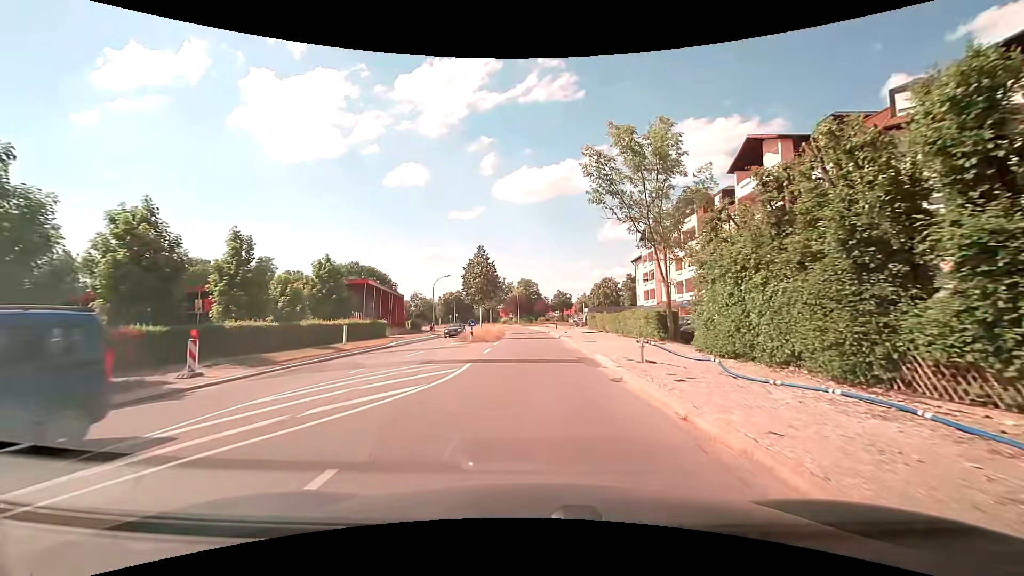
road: secondary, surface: asphalt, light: Day
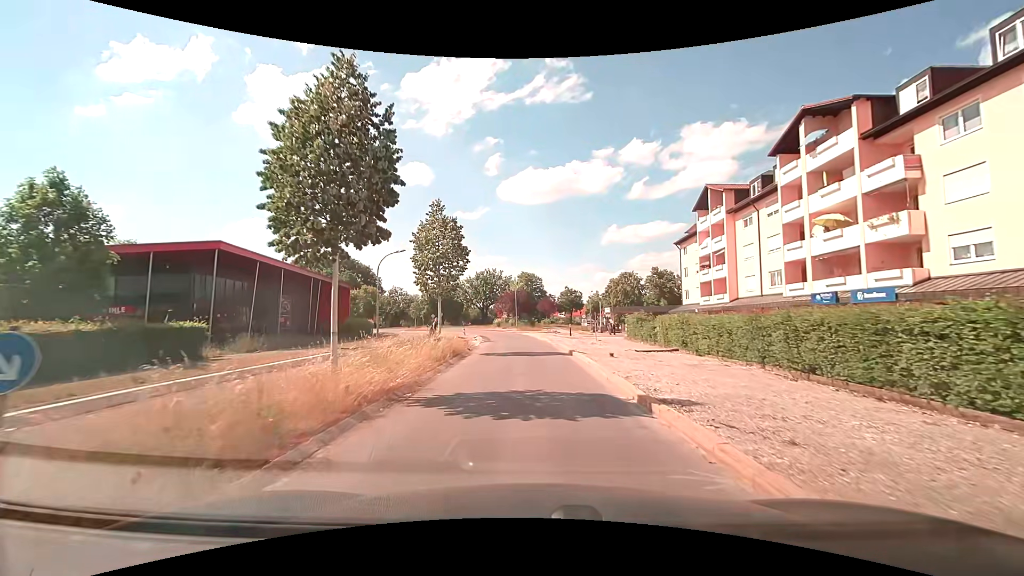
(-0.1, +25.5) m; 0°
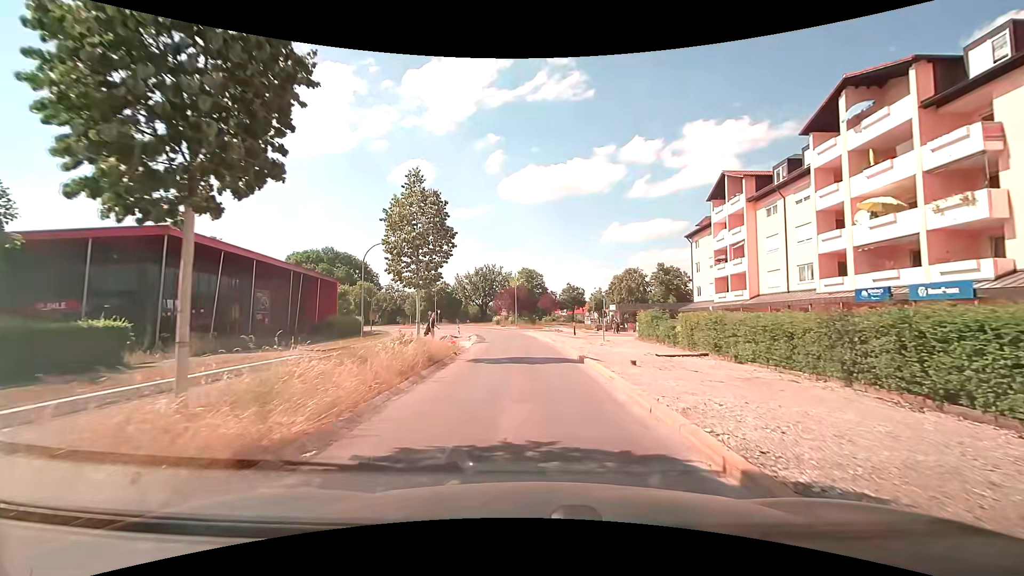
(0.0, +3.9) m; +1°
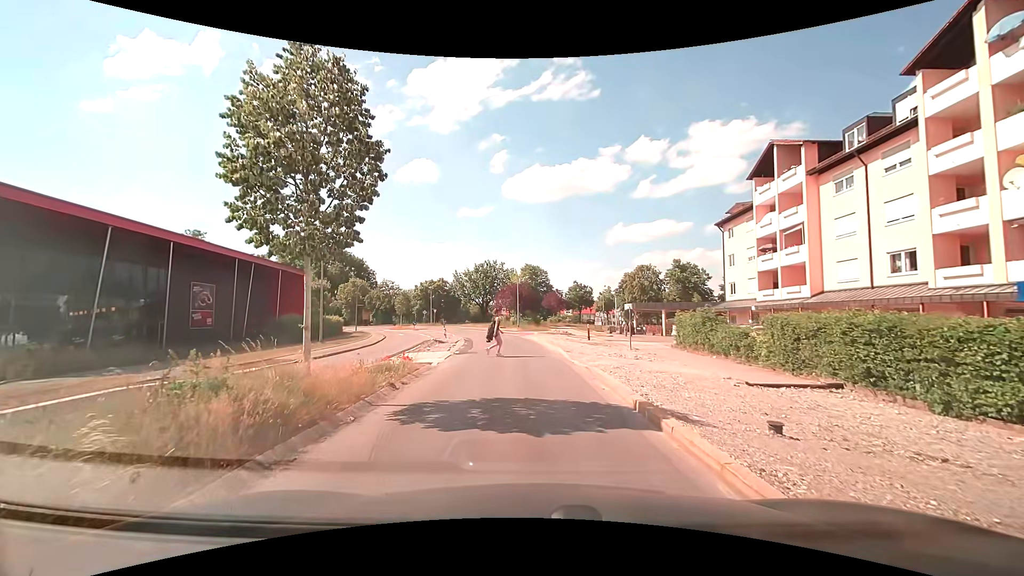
(-0.1, +8.0) m; -2°
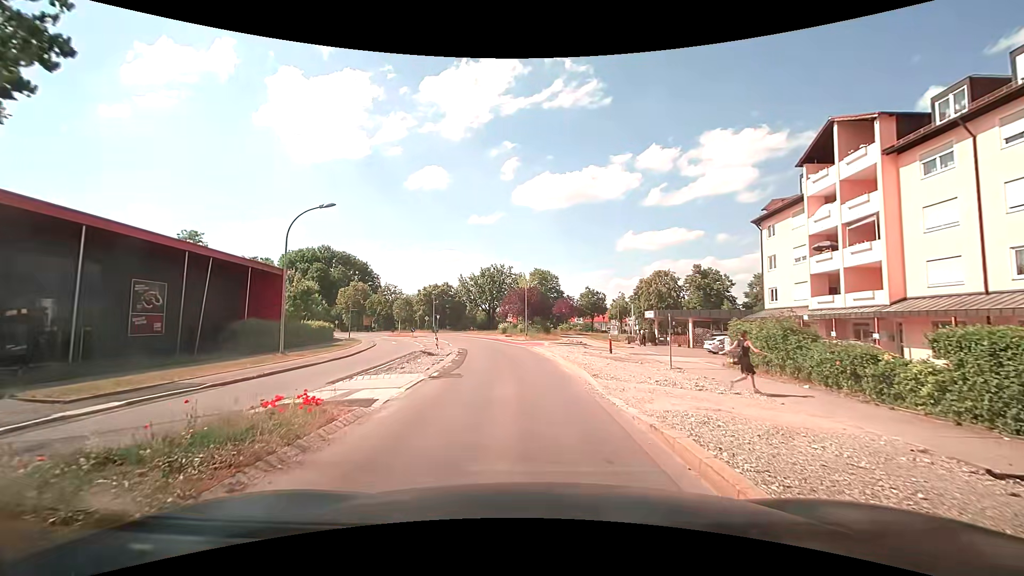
(0.0, +6.2) m; -1°
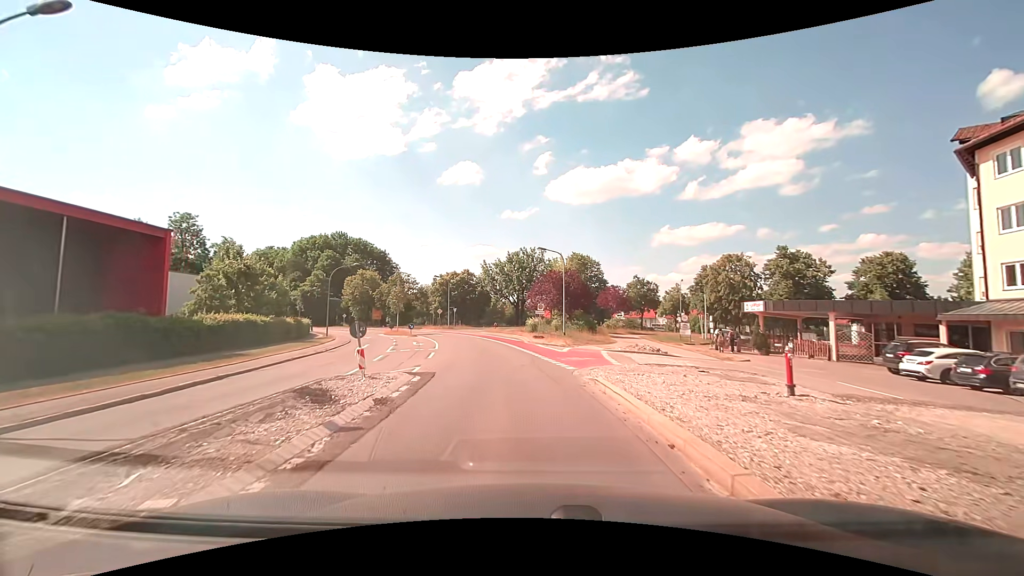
(-0.5, +17.7) m; -3°
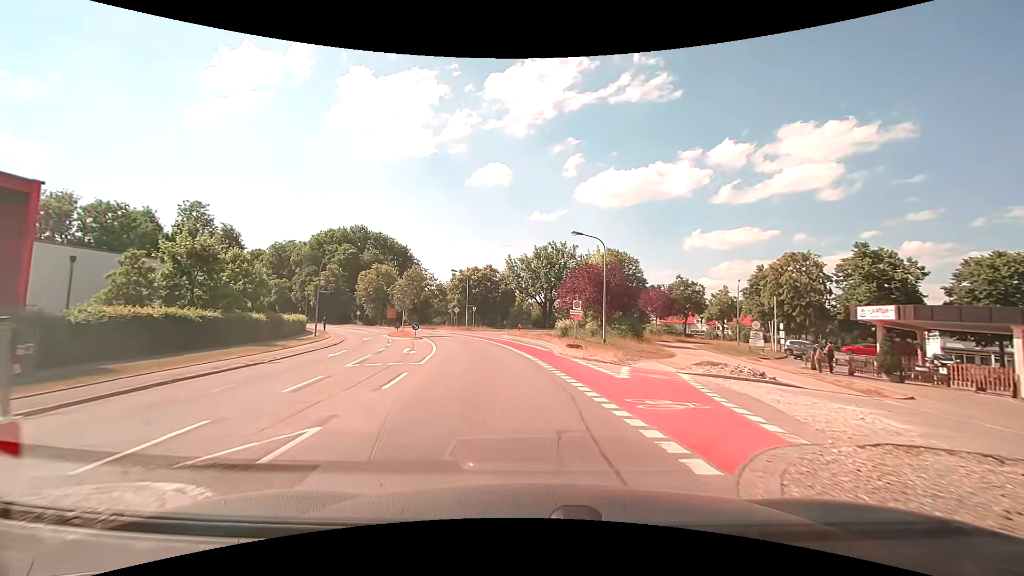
(-0.3, +9.0) m; -3°
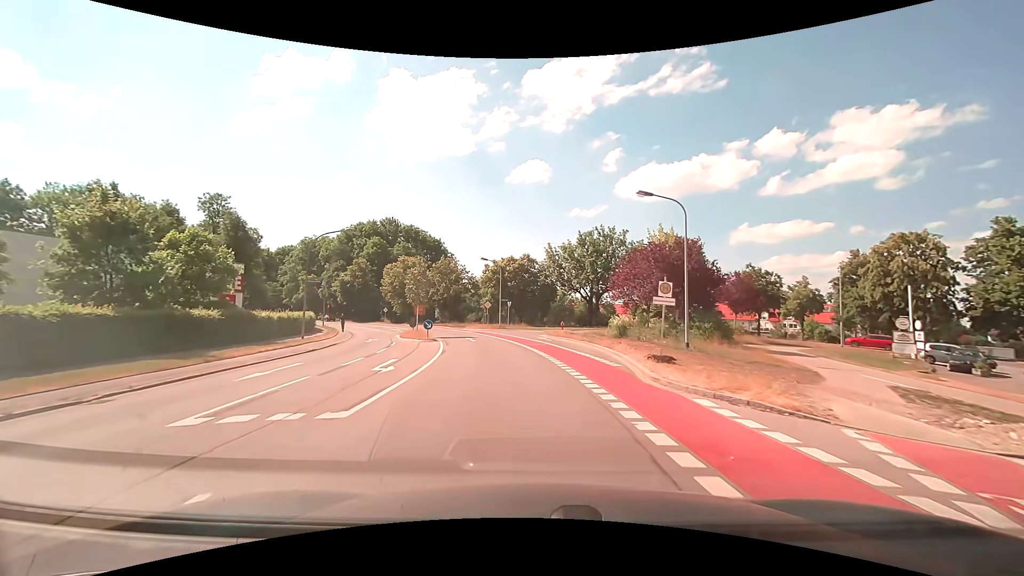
(-0.4, +9.9) m; -5°
(0, +10) (-1, +20) (-3, +30) (-5, +40) (-8, +49) (-12, +58) (-16, +67) (-21, +76) (-26, +85) (-32, +93) m
